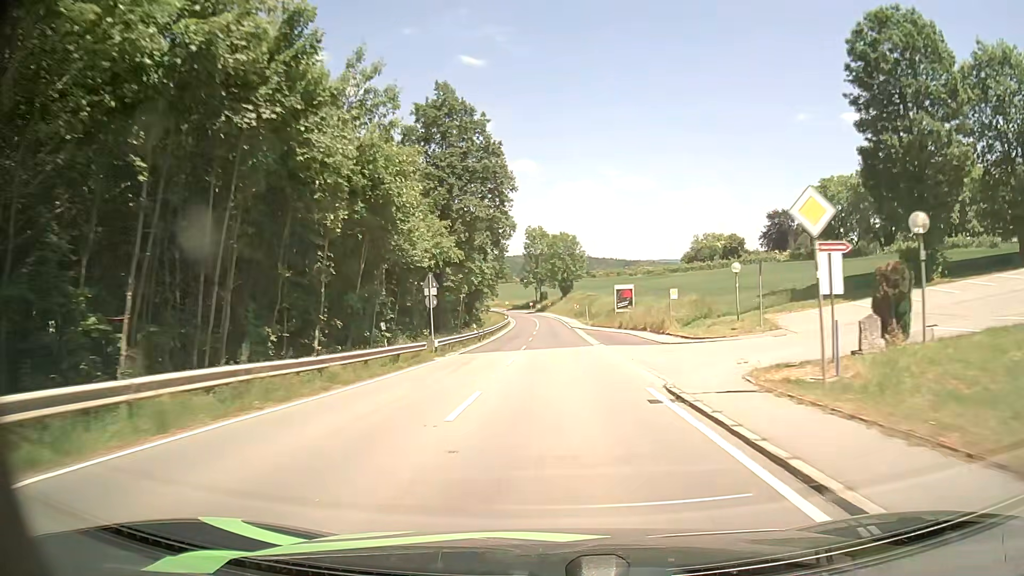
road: tertiary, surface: asphalt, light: Day
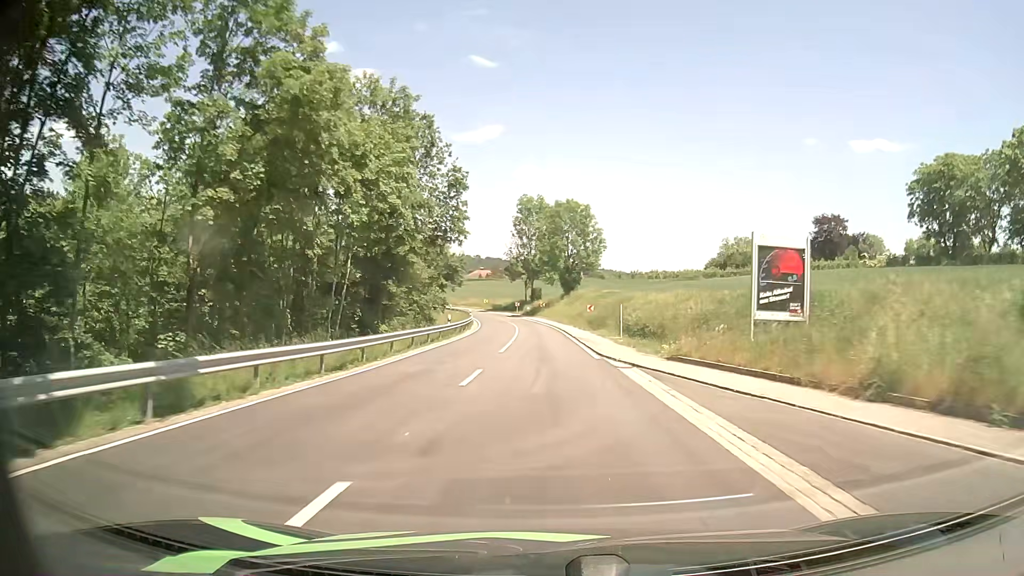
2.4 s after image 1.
(+0.3, +43.4) m; 0°
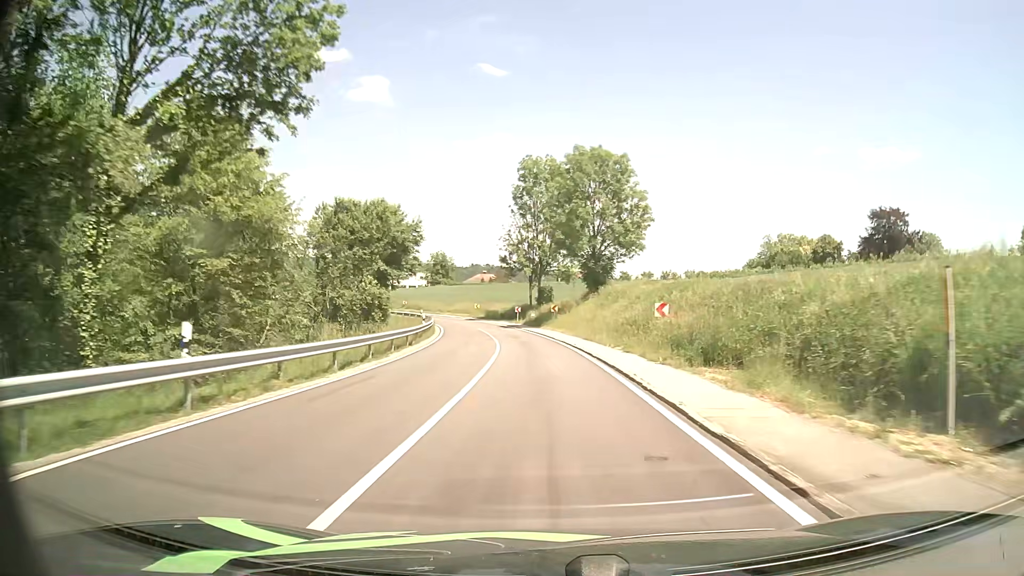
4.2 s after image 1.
(-0.2, +31.1) m; -1°
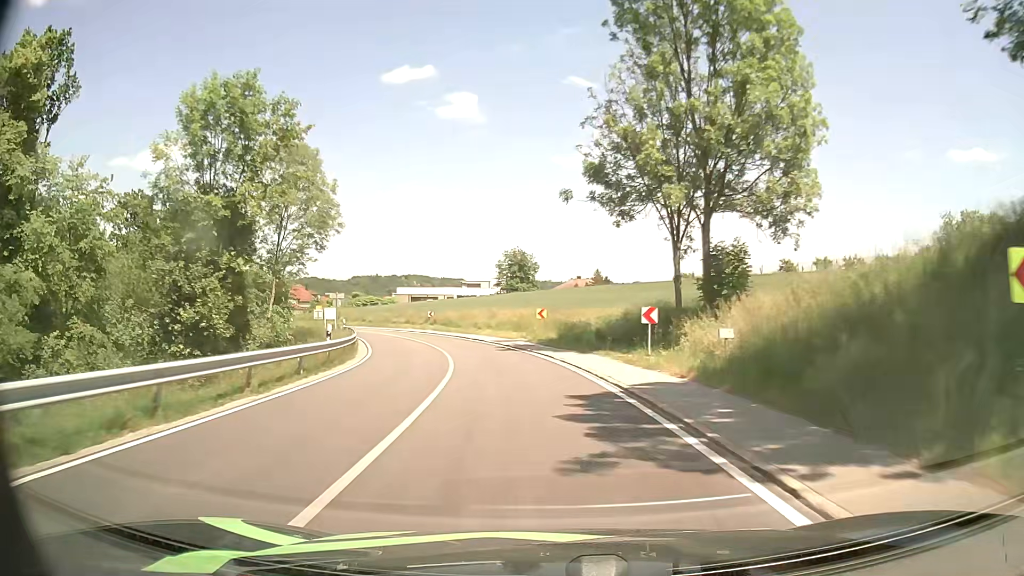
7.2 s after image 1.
(-2.6, +49.4) m; -8°
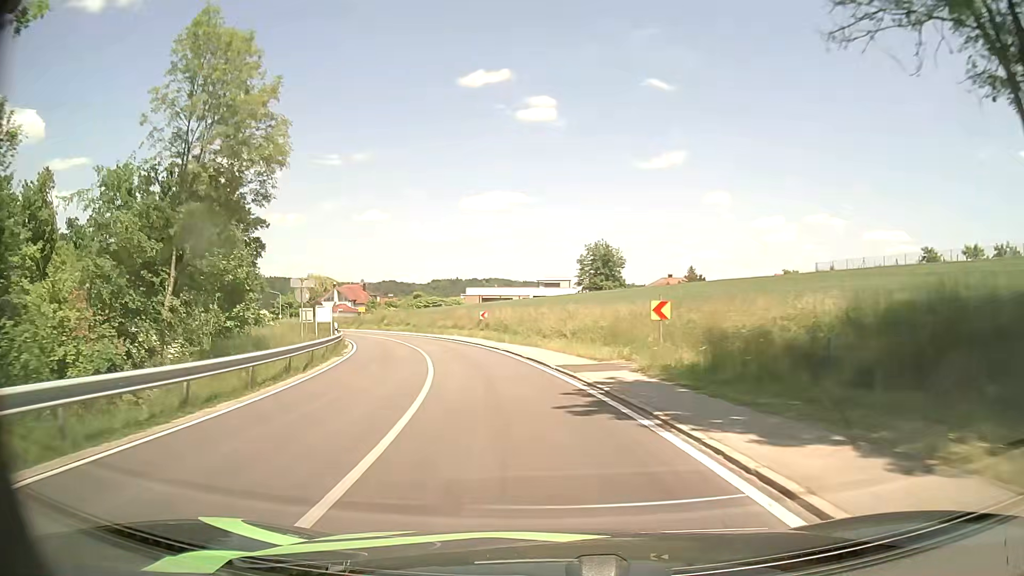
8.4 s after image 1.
(-1.0, +18.9) m; -7°
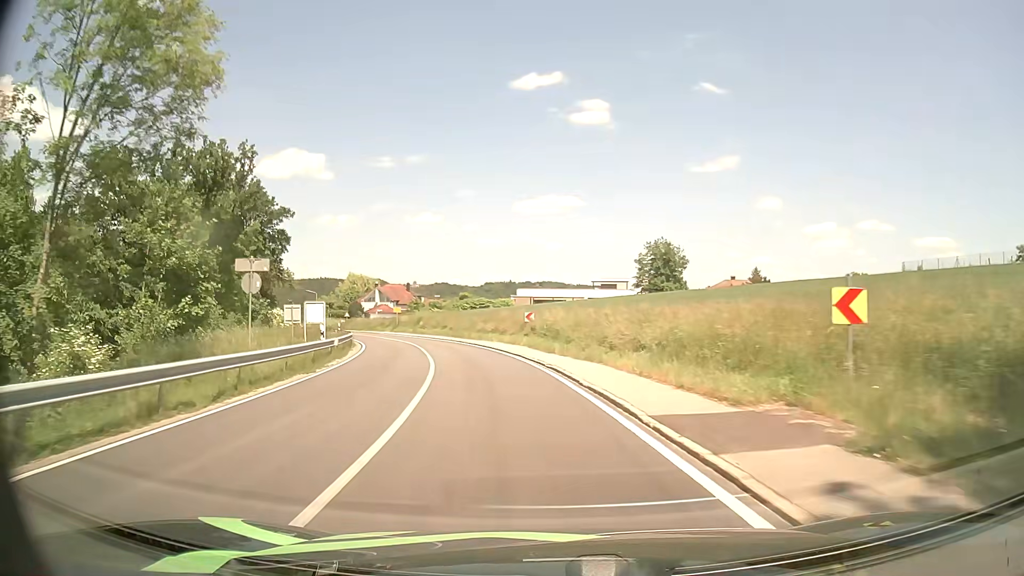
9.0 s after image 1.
(-0.3, +9.3) m; -4°
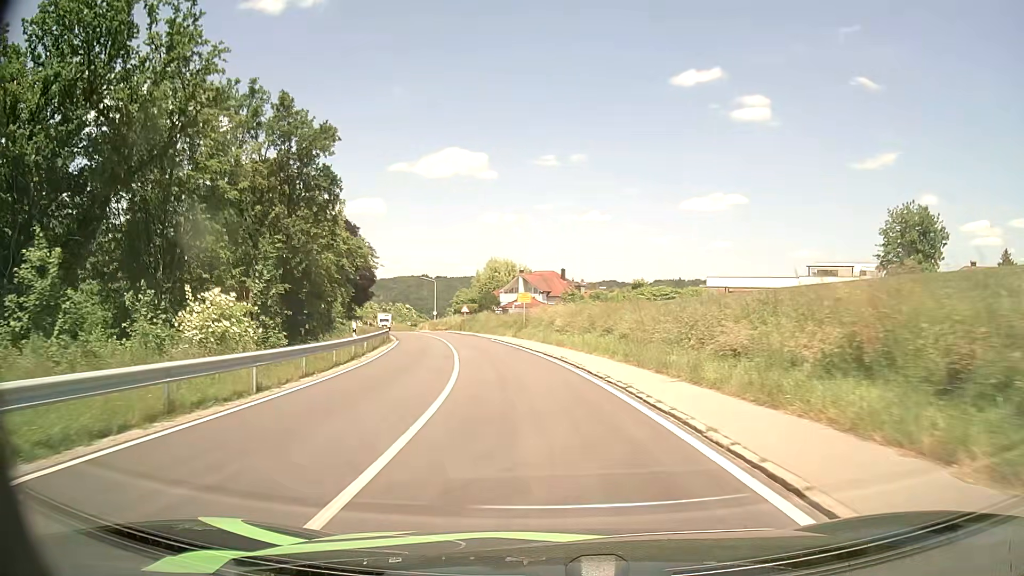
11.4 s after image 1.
(-5.1, +35.5) m; -15°
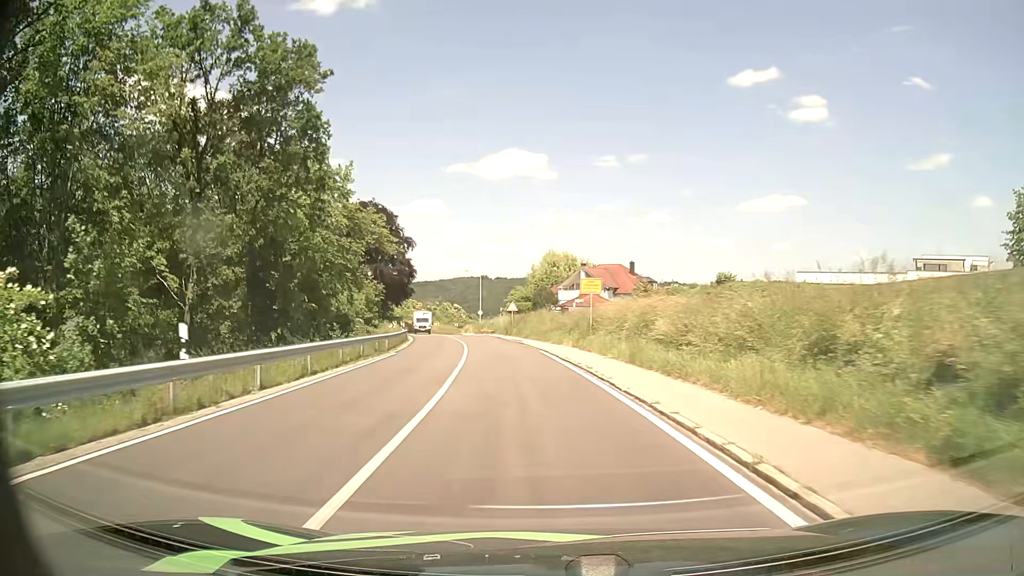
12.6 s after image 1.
(-0.7, +16.2) m; -5°
(0, +10) (-1, +20) (-2, +30) (-3, +40) (-5, +50) (-7, +59) (-9, +69) (-12, +79) (-14, +89) (-16, +98) m
